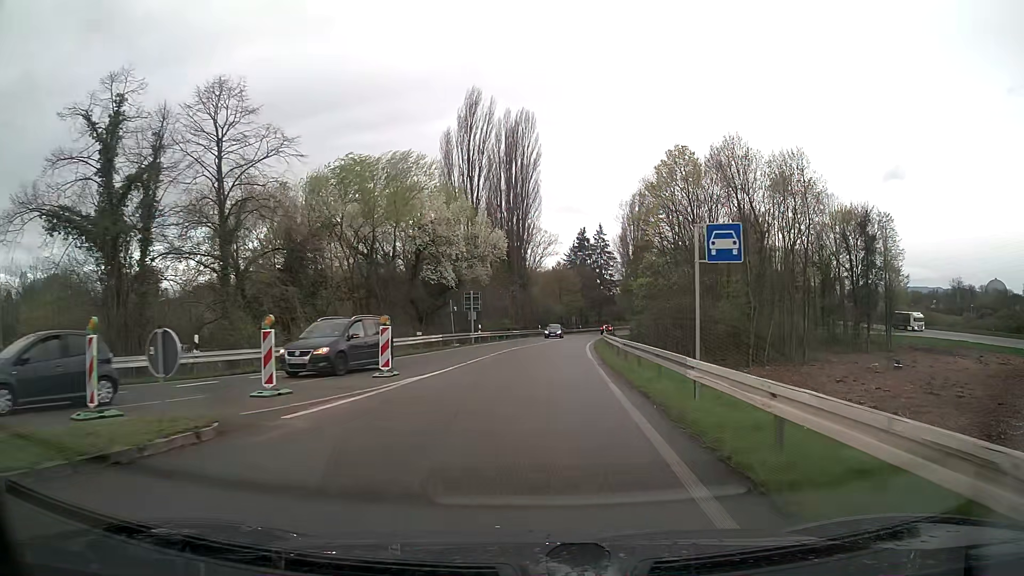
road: trunk_link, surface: asphalt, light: Day
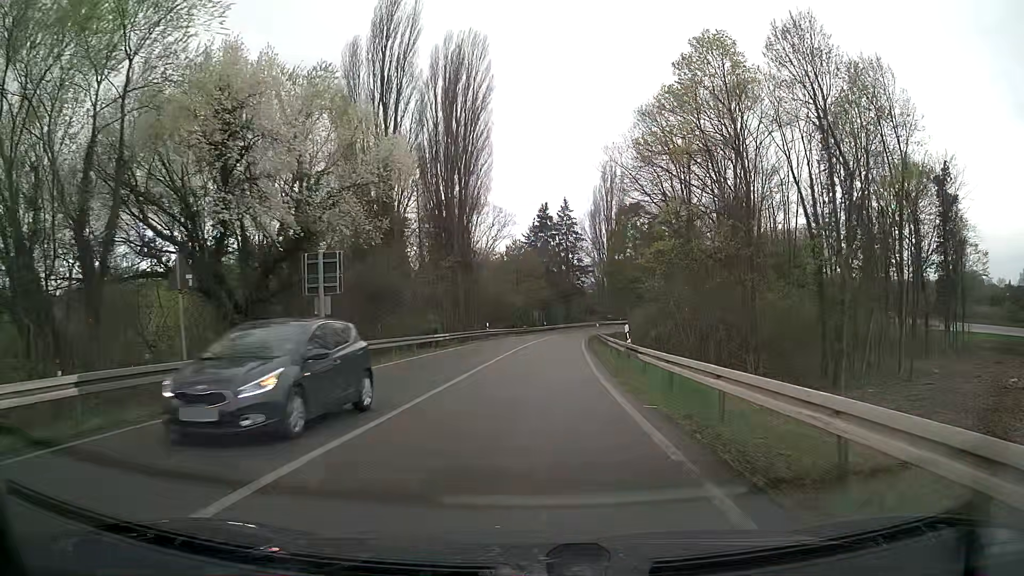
(+1.0, +29.5) m; +4°
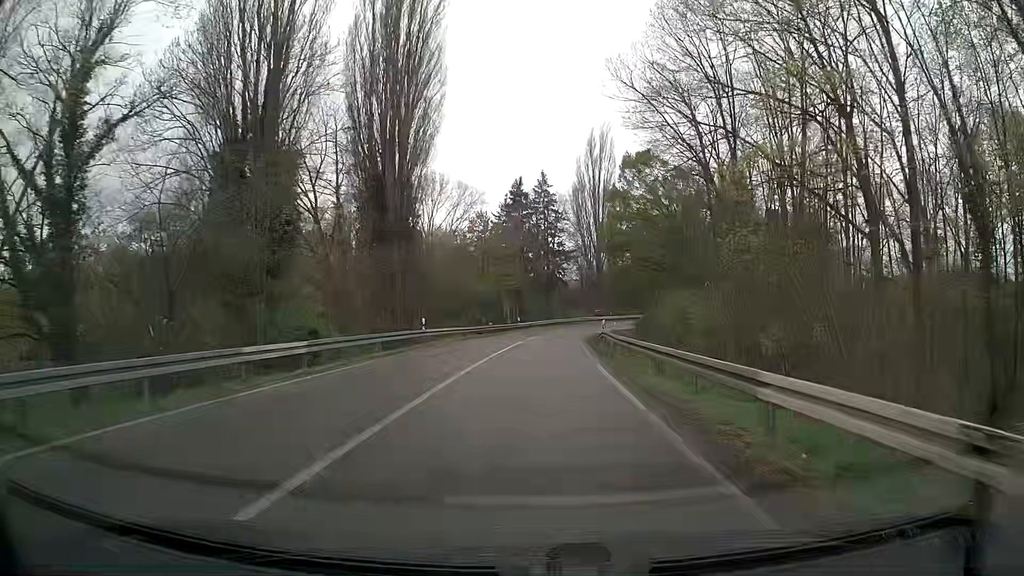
(+0.5, +22.1) m; +3°
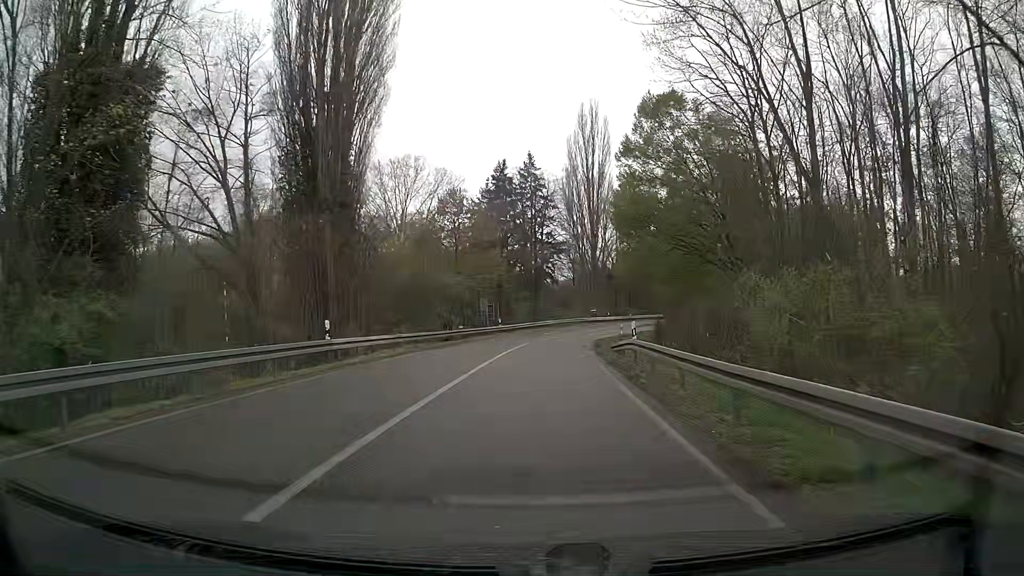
(+0.1, +14.4) m; +1°
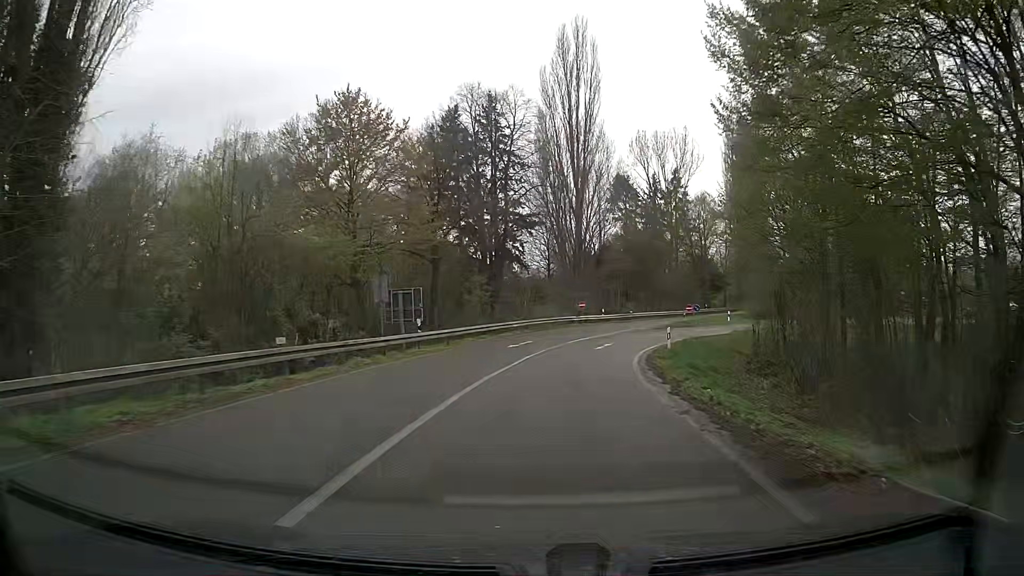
(+0.6, +27.9) m; +4°
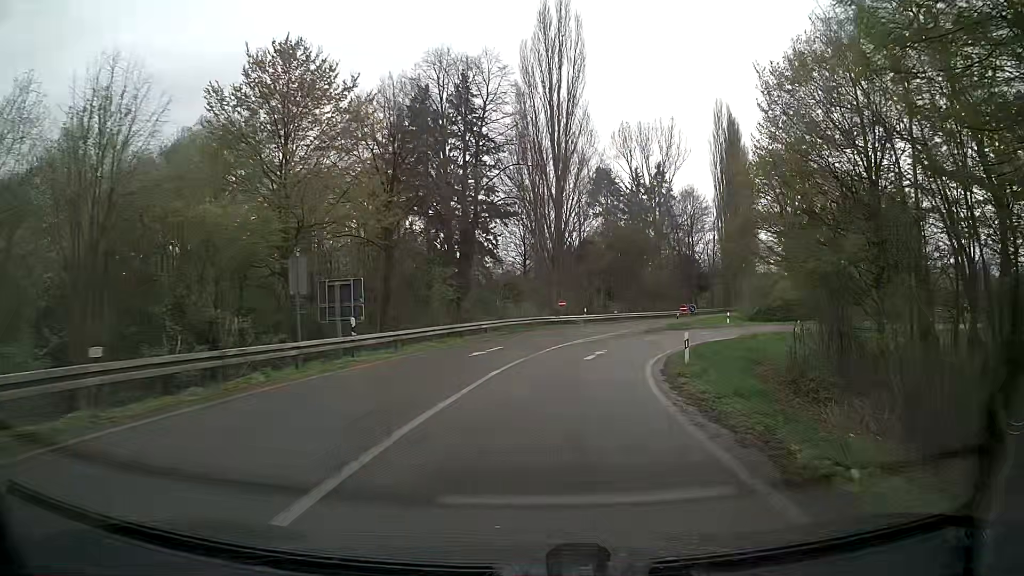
(0.0, +6.8) m; 0°
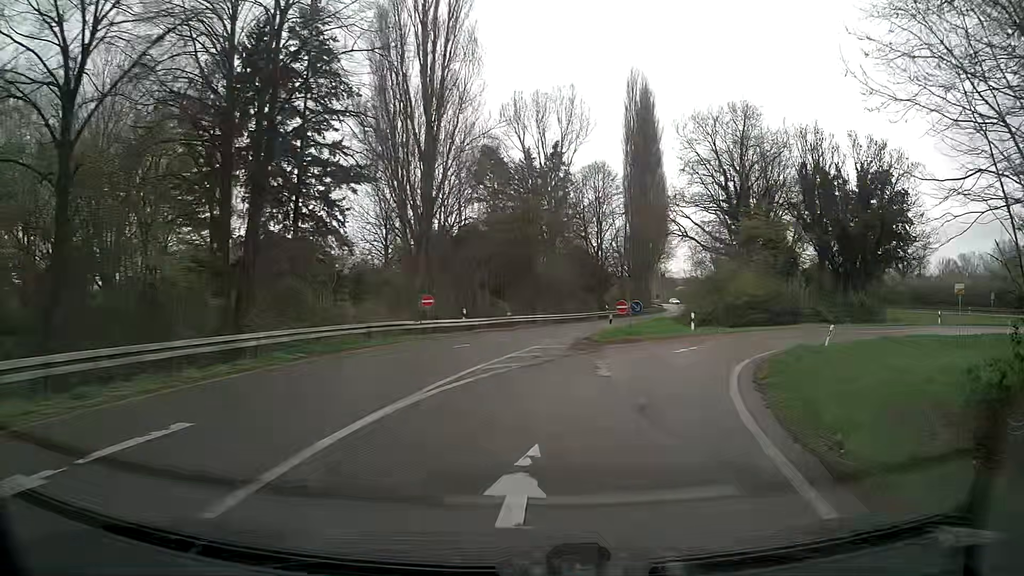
(+1.5, +19.0) m; +11°
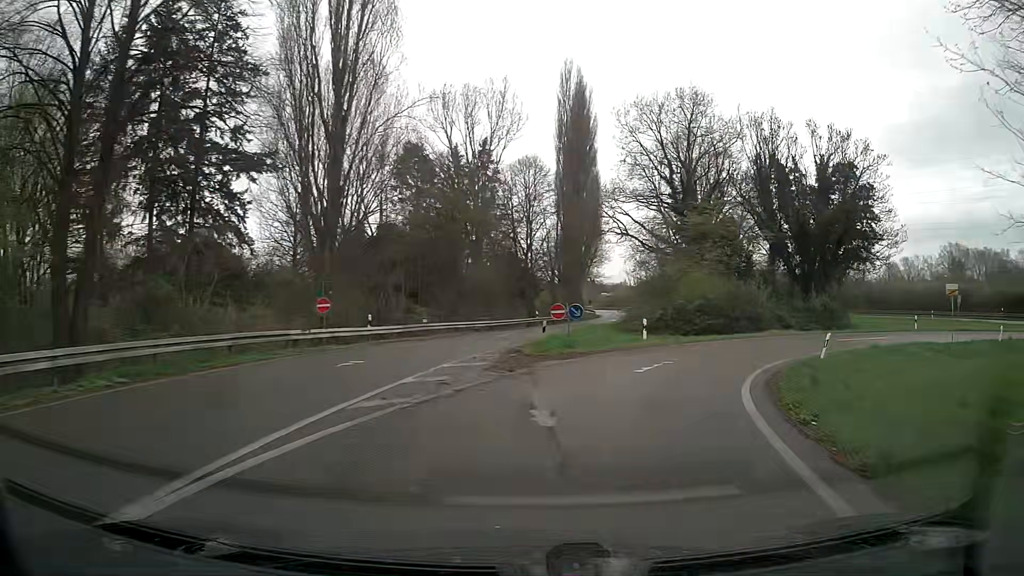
(+0.2, +5.8) m; +5°
(+1, +10) (+5, +19) (+11, +27) (+20, +32) (+29, +34) (+39, +32) (+48, +27) (+55, +20) (+60, +11) (+64, +2) m
